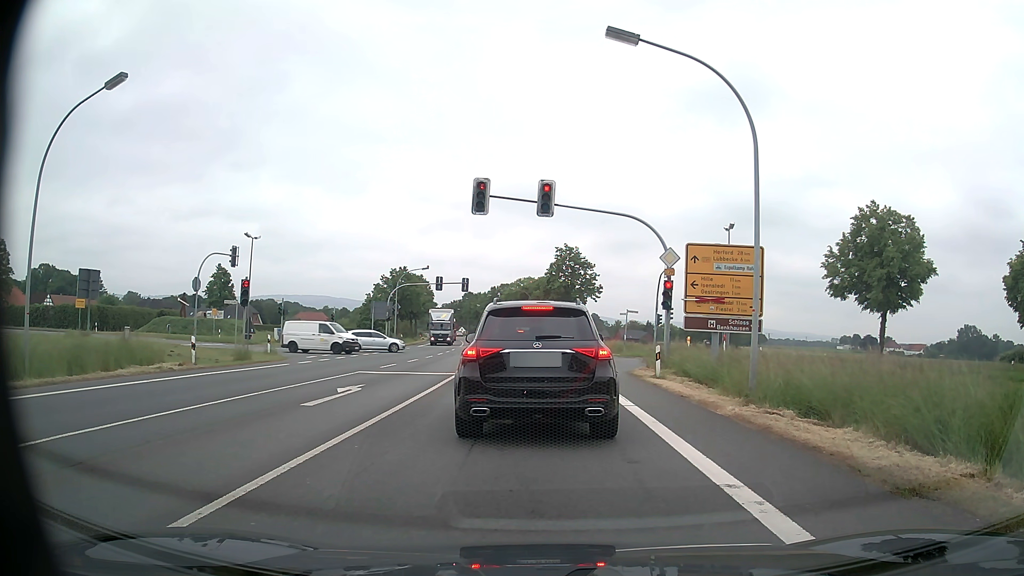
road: primary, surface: asphalt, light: Day
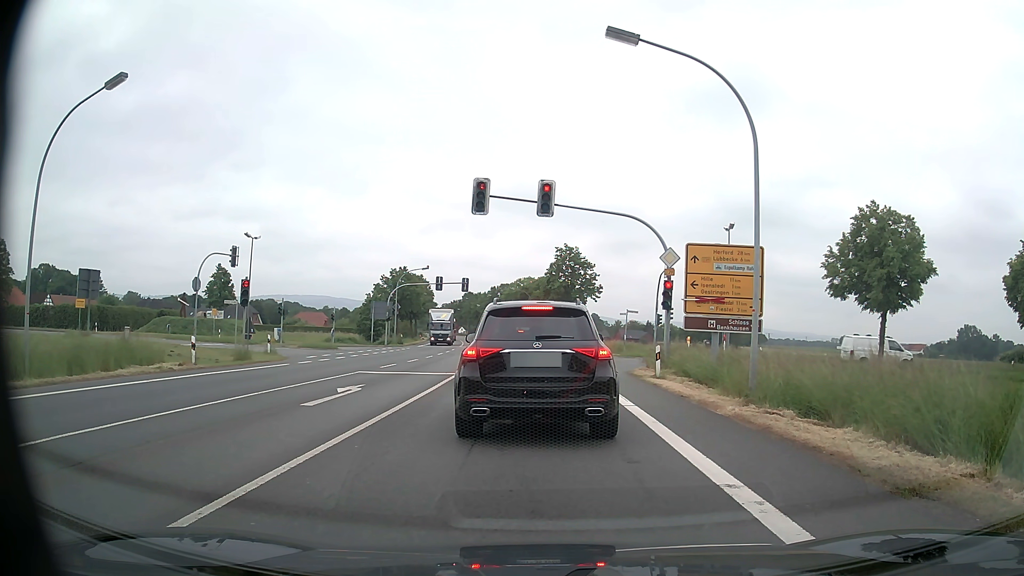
(0.0, 0.0) m; 0°
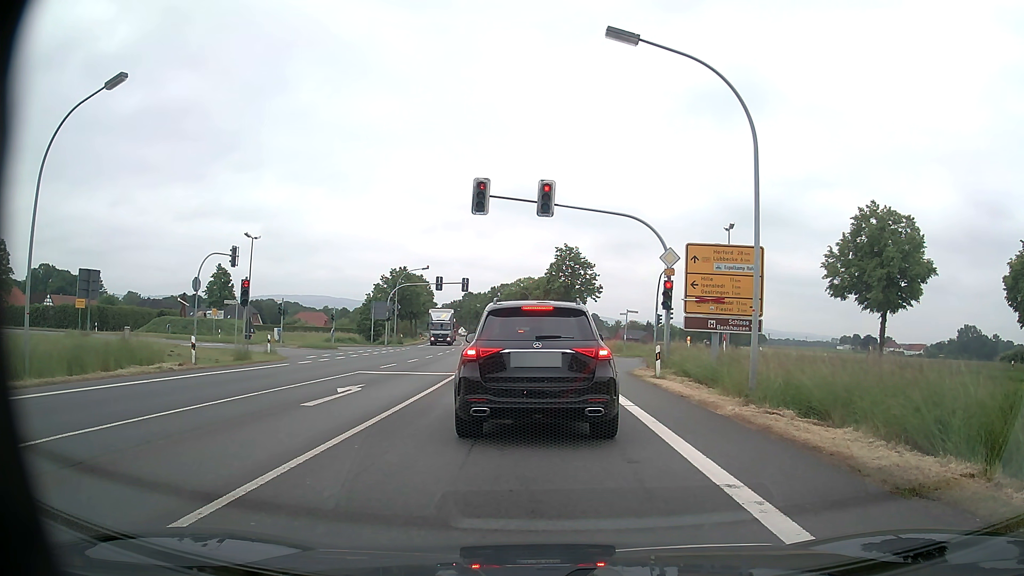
(0.0, 0.0) m; 0°
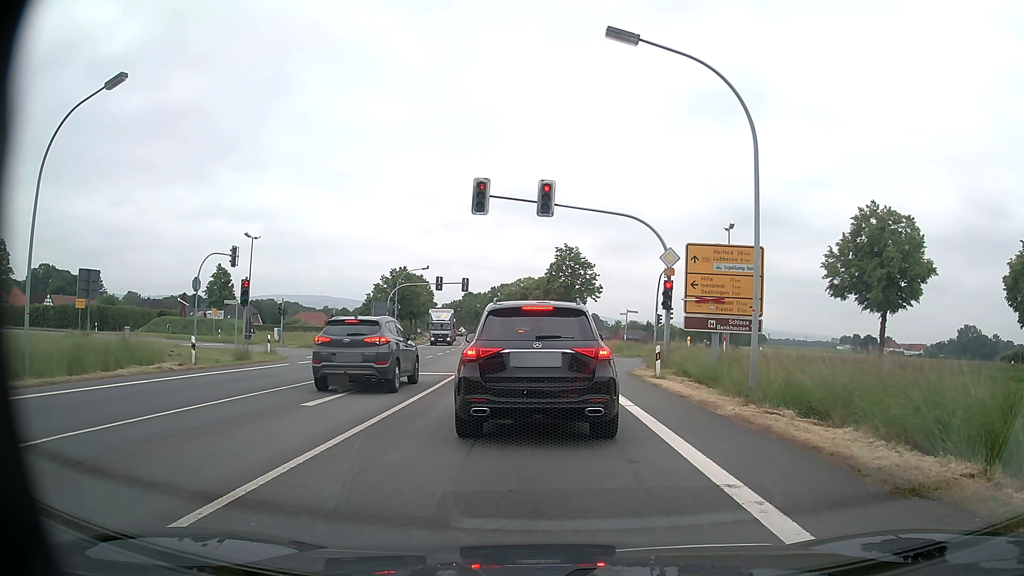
(0.0, 0.0) m; 0°
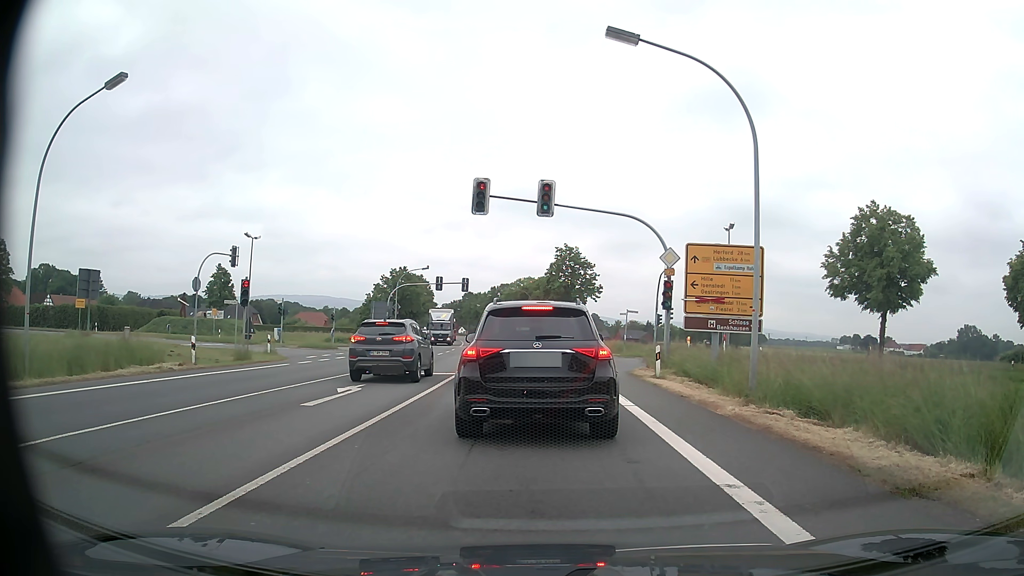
(0.0, 0.0) m; 0°
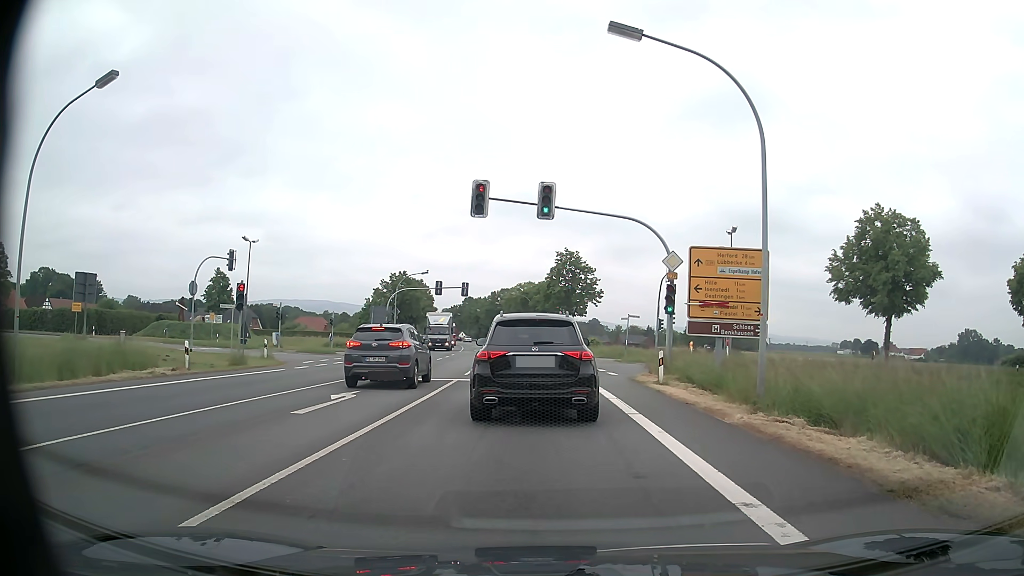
(0.0, +0.6) m; 0°
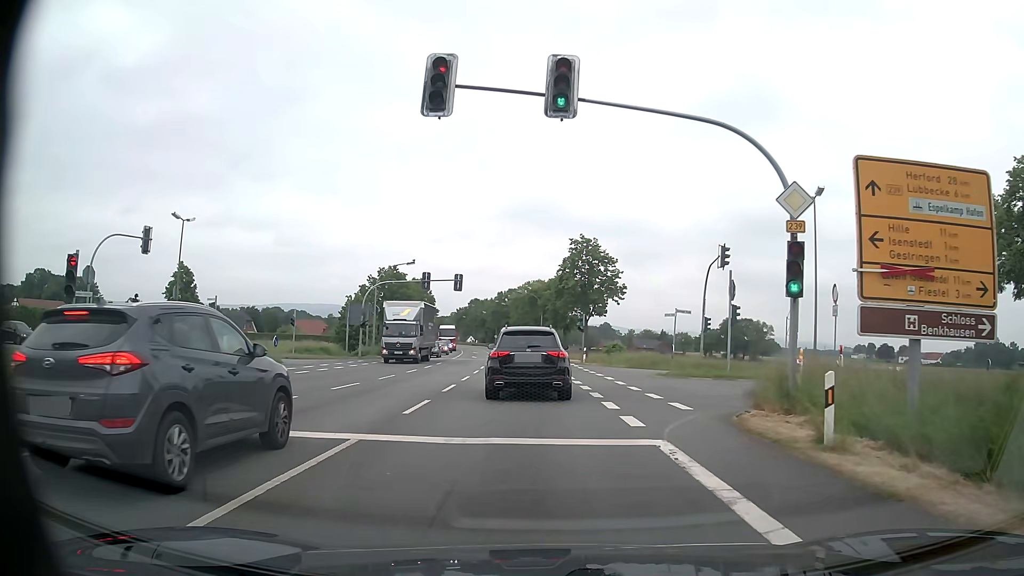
(0.0, +12.9) m; 0°
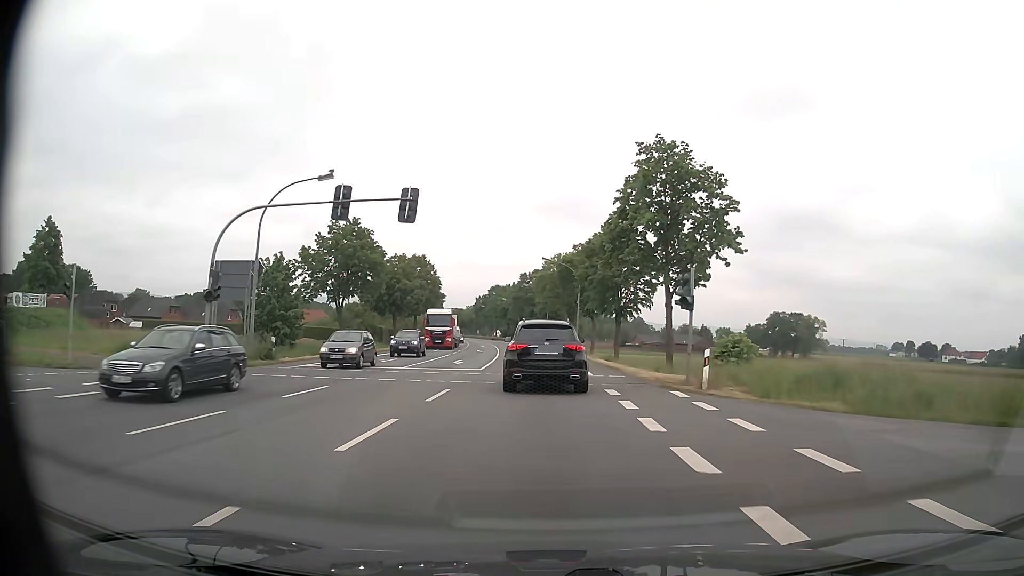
(-0.7, +29.4) m; -2°
(0, +10) (0, +20) (0, +30) (-1, +40) (-1, +50) (-2, +60) (-3, +70) (-4, +80) (-5, +90) (-6, +100) m
